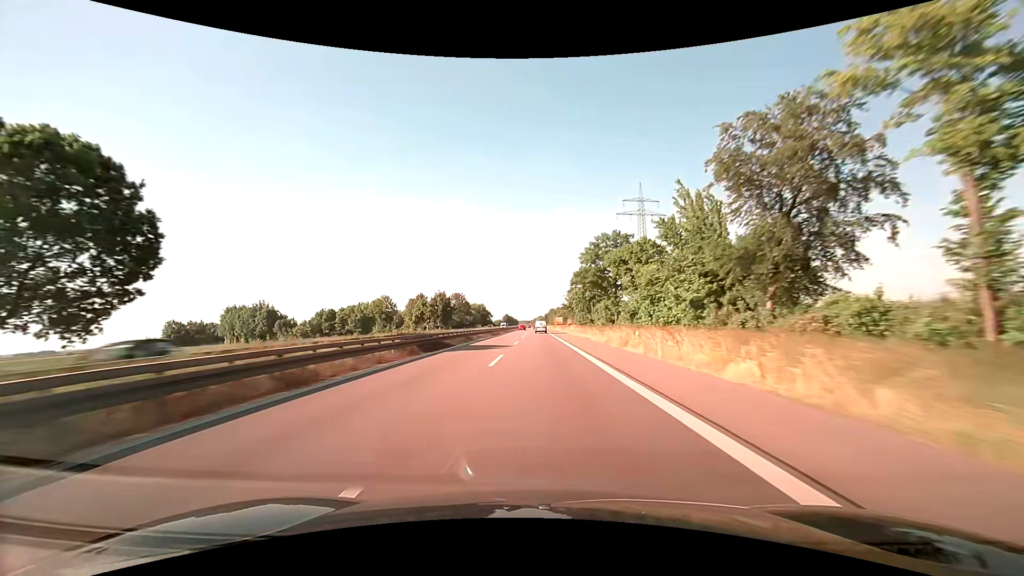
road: trunk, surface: asphalt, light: Day
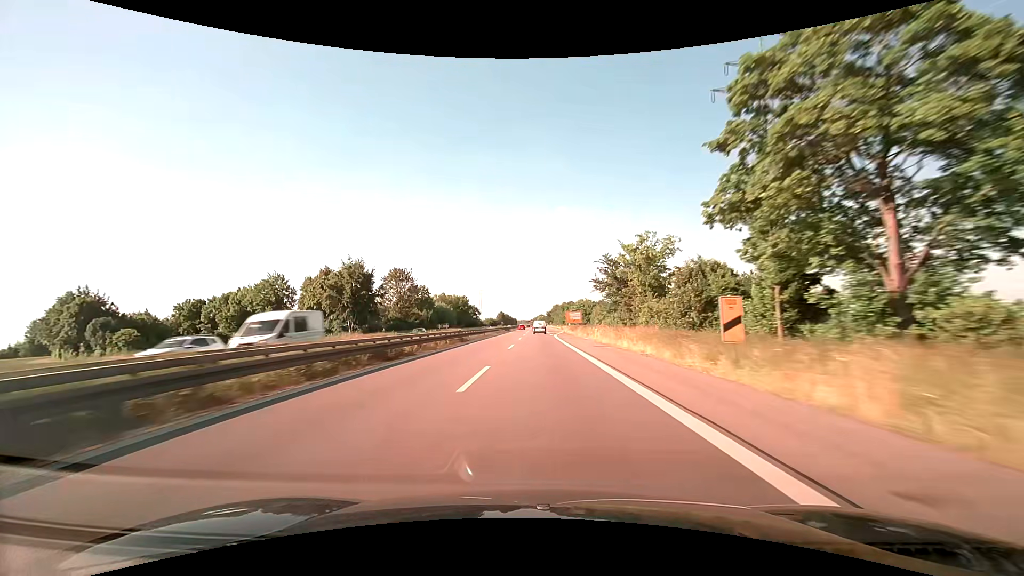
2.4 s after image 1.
(0.0, +78.2) m; 0°
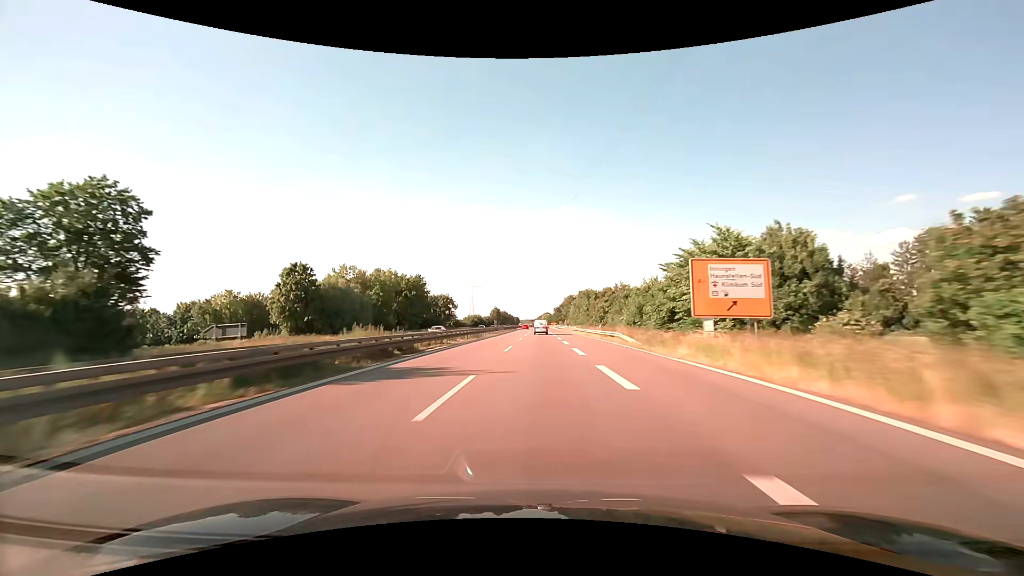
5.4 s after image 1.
(0.0, +92.6) m; -1°
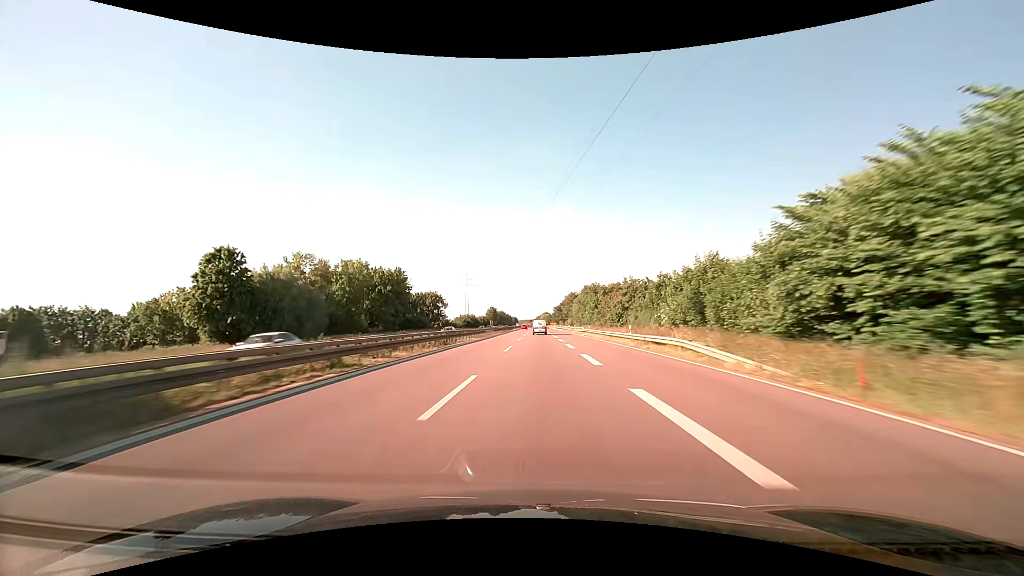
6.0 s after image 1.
(+0.1, +17.9) m; 0°
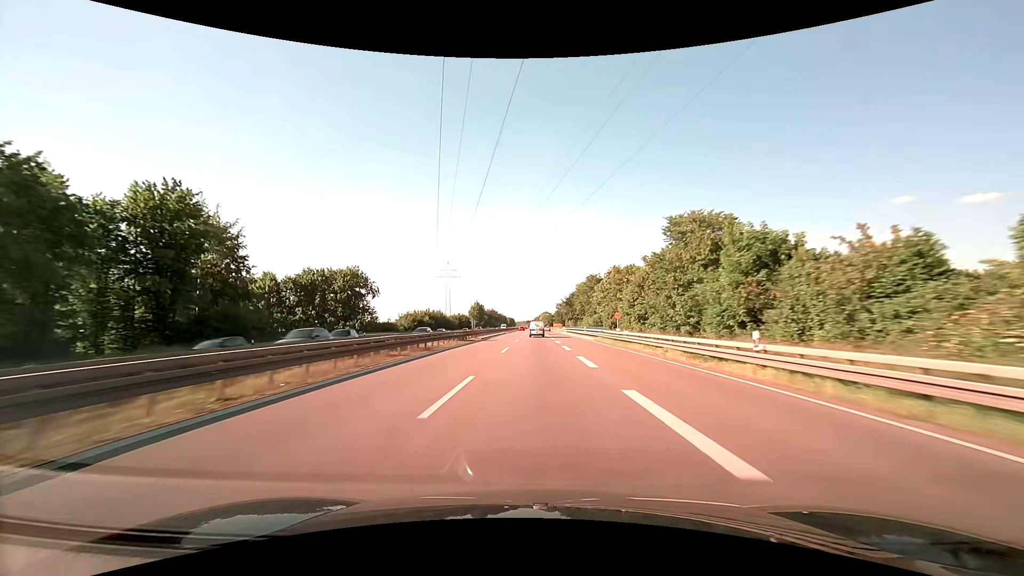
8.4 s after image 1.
(-0.1, +71.9) m; 0°
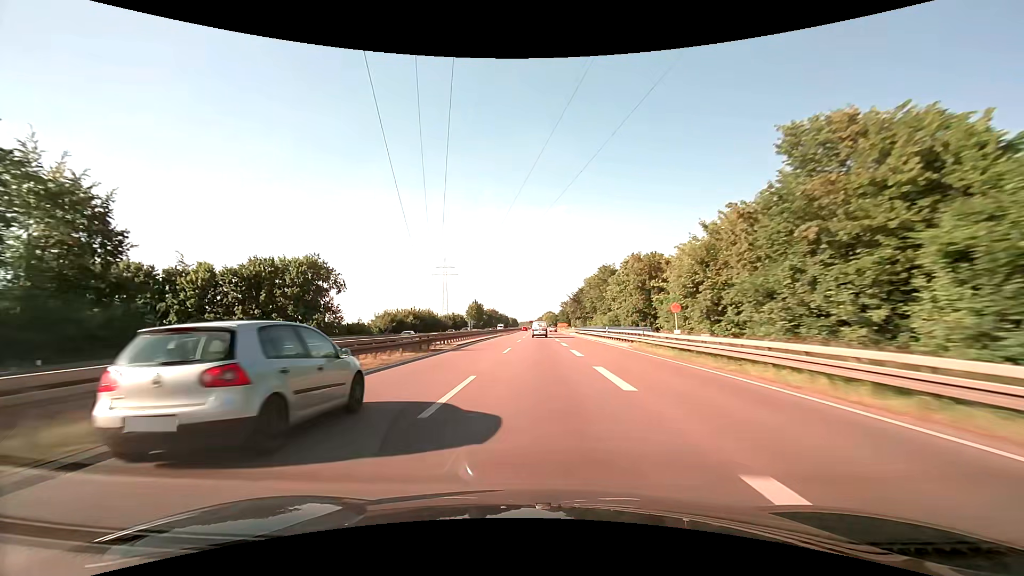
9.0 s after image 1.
(0.0, +18.1) m; 0°
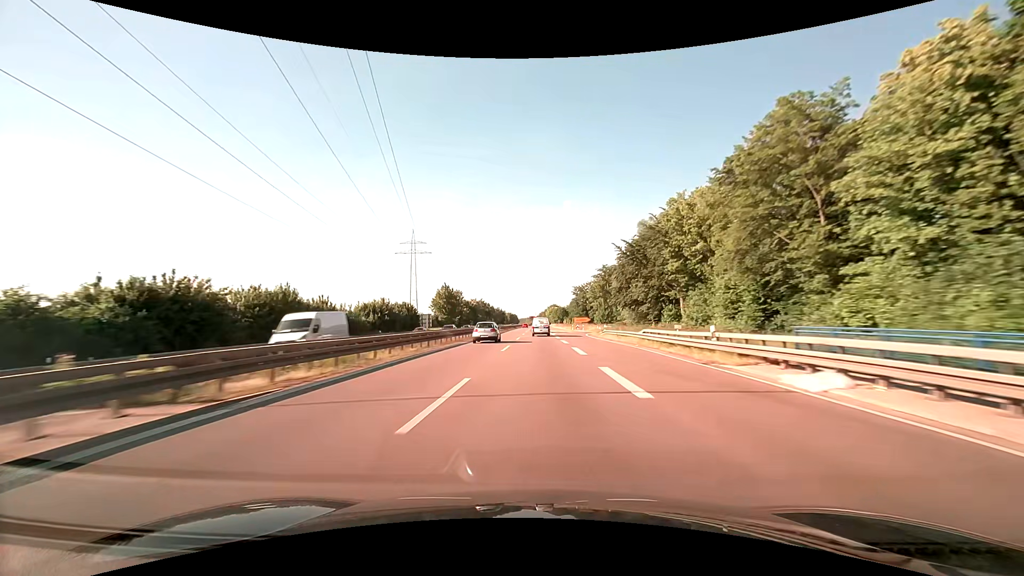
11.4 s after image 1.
(-0.1, +73.4) m; 0°
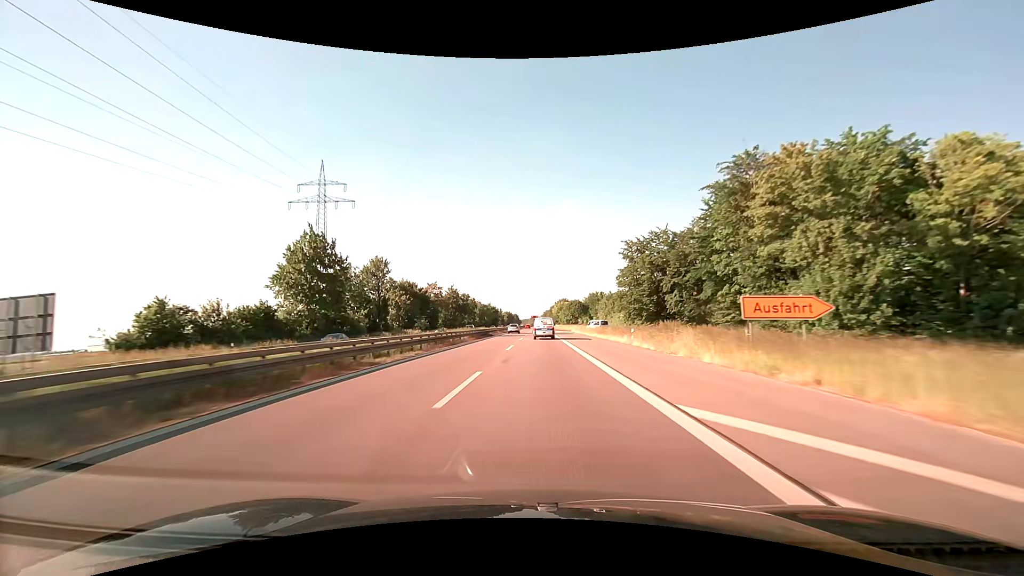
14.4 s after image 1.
(-0.2, +88.1) m; 0°
(0, +10) (0, +20) (0, +30) (0, +40) (0, +50) (0, +60) (0, +70) (0, +80) (0, +90) (0, +100) m
